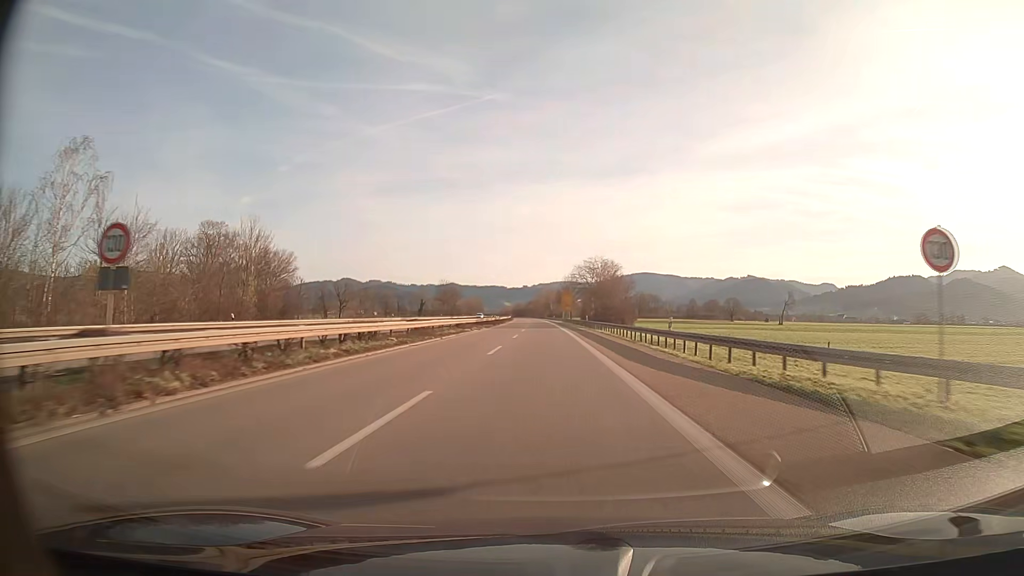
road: trunk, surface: asphalt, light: Day
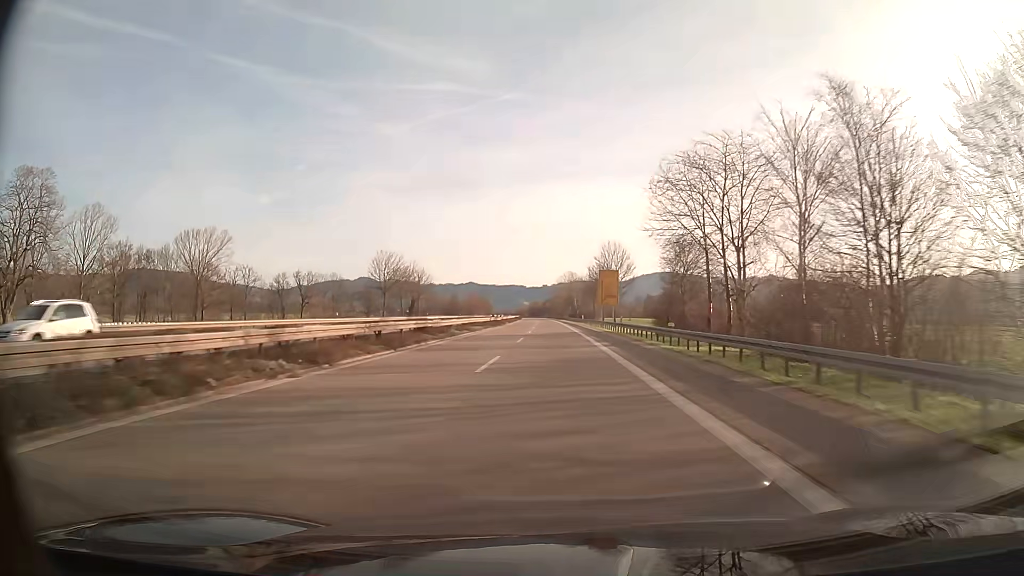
(-1.1, +76.6) m; -2°
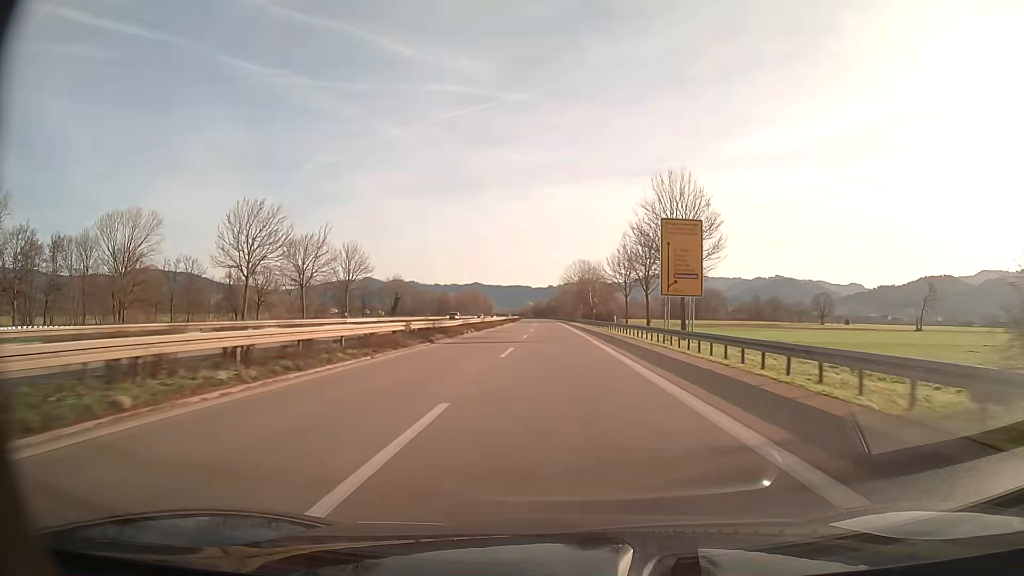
(-0.2, +46.0) m; -1°
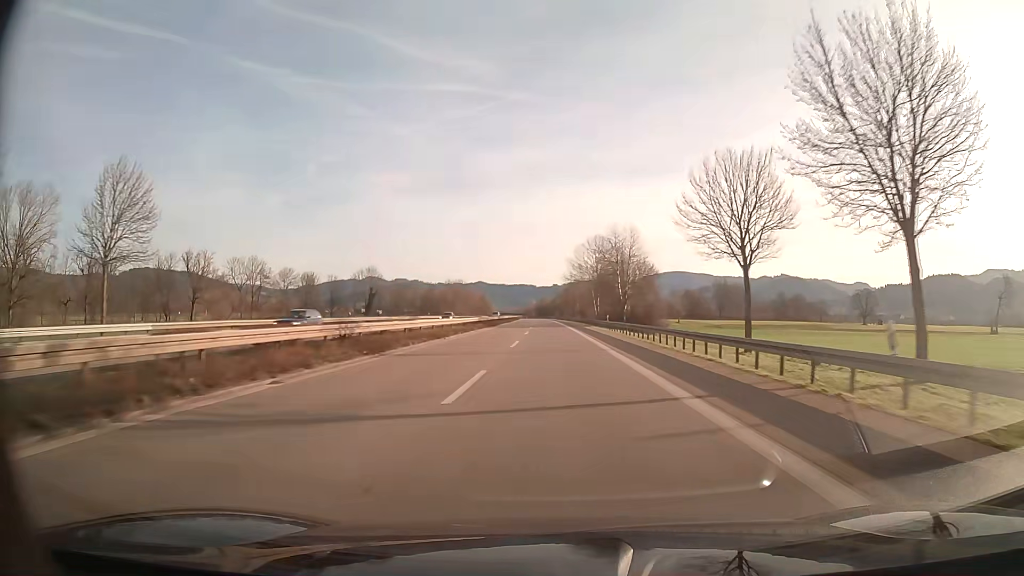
(-0.2, +45.9) m; 0°
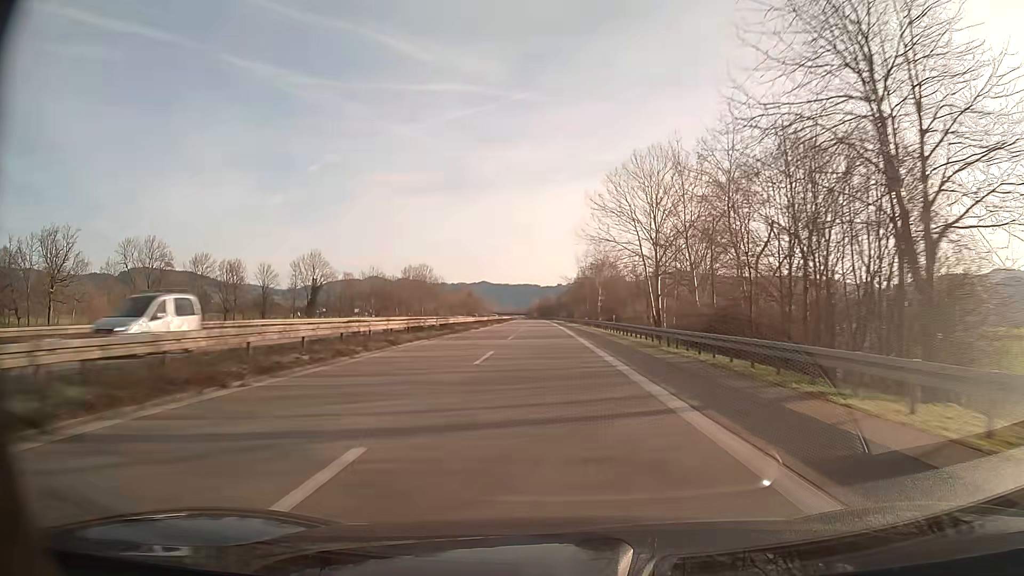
(-0.1, +61.2) m; 0°
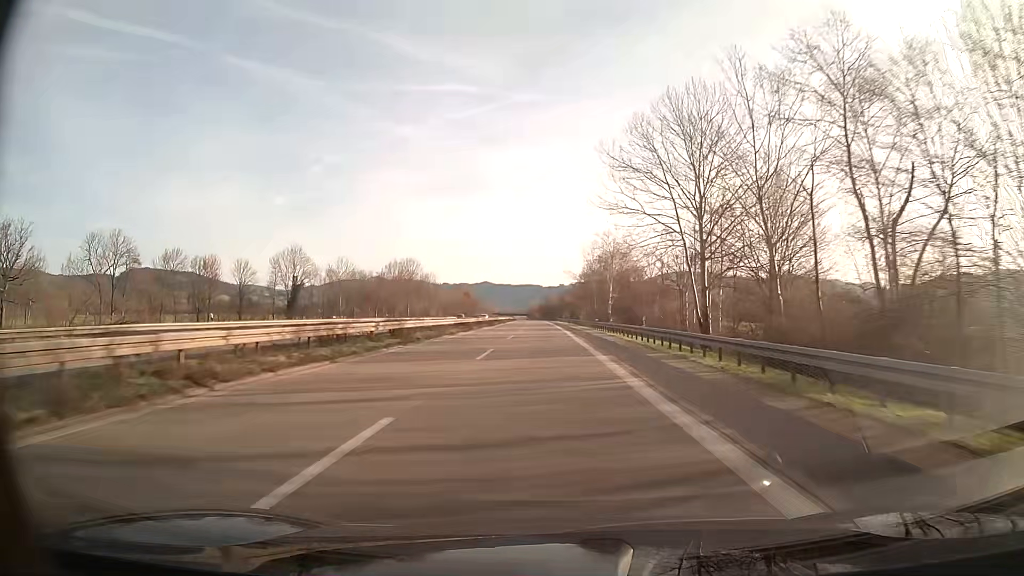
(0.0, +15.3) m; 0°
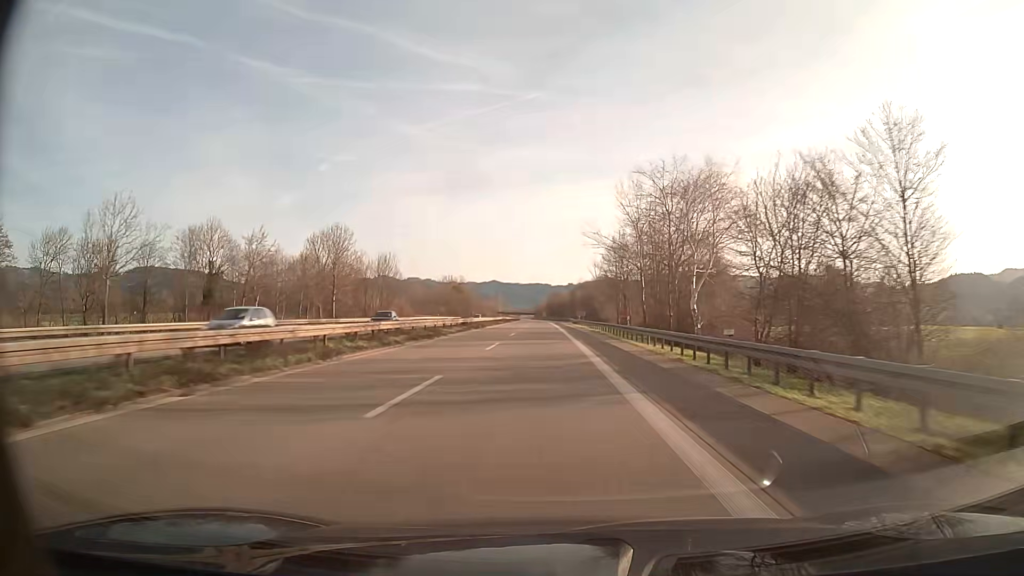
(-0.3, +45.9) m; -1°
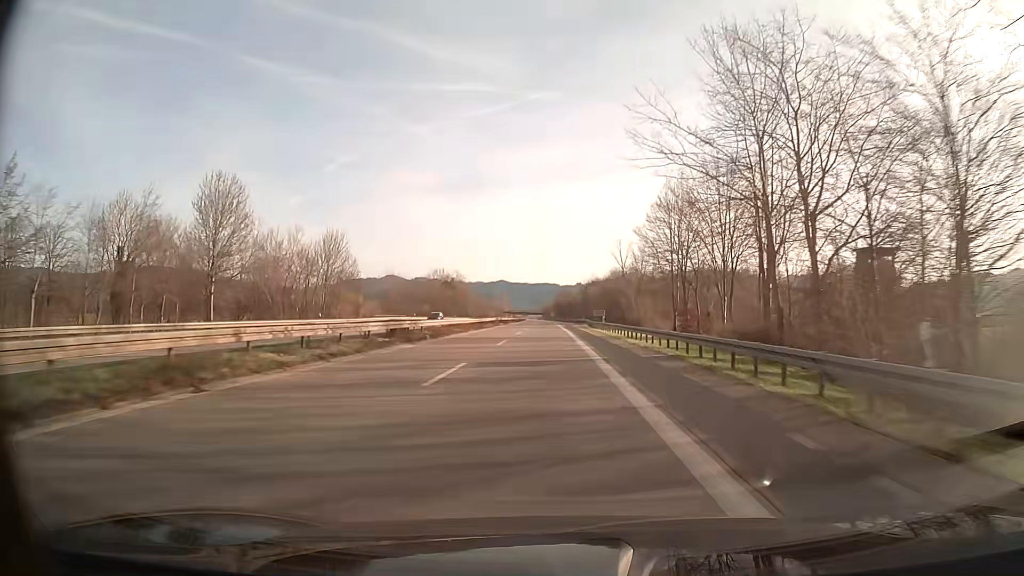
(-0.2, +30.6) m; -1°
(0, +10) (0, +20) (0, +30) (0, +40) (0, +50) (0, +60) (-1, +70) (-1, +80) (-1, +90) (-1, +100) m
